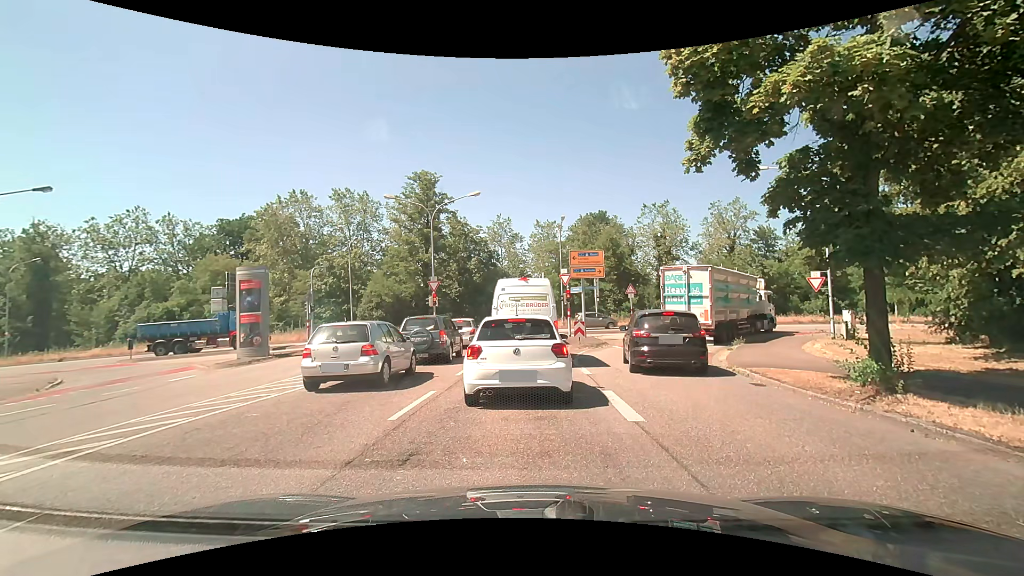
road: unclassified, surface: asphalt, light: Day
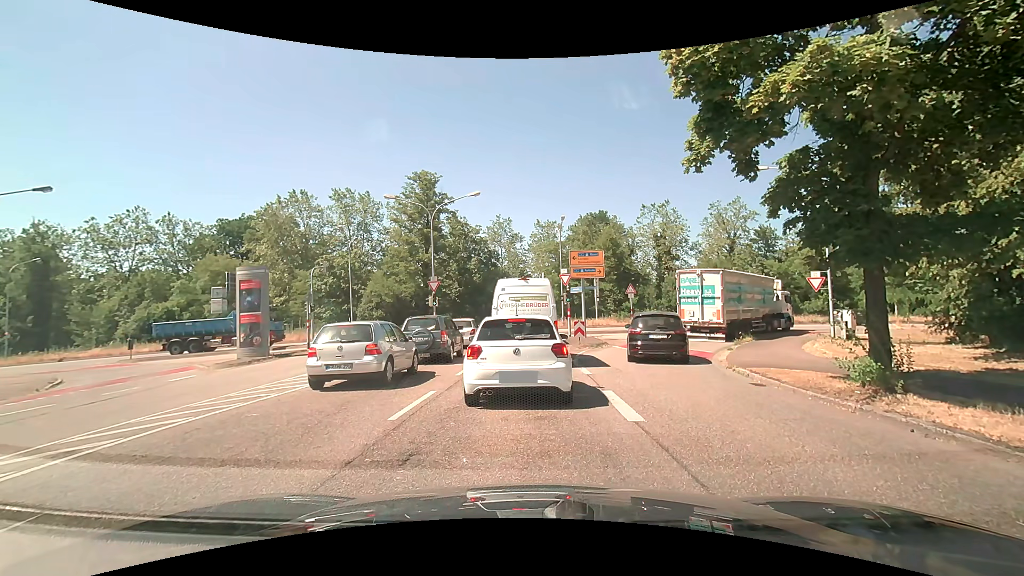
(0.0, 0.0) m; 0°
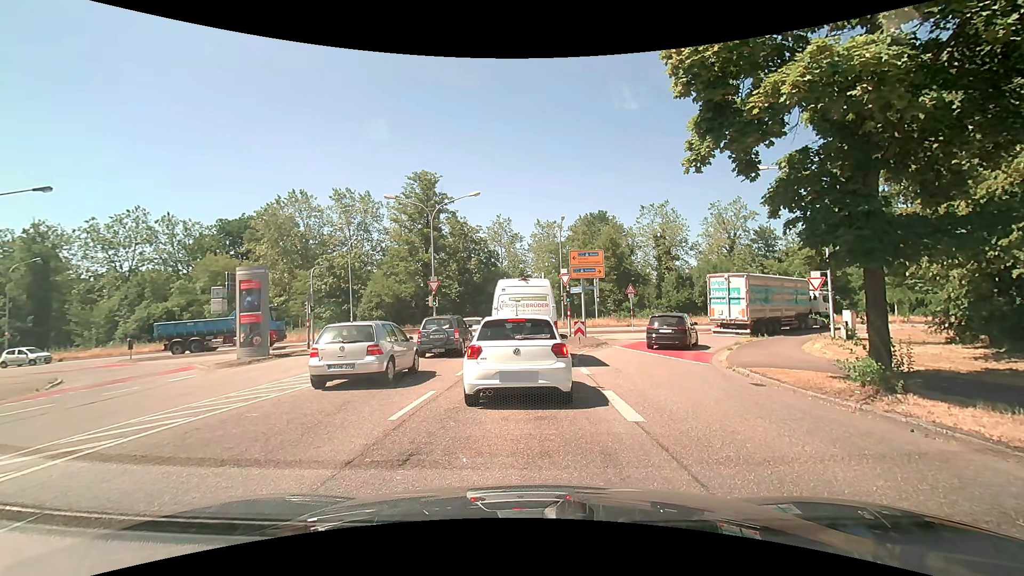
(0.0, 0.0) m; 0°
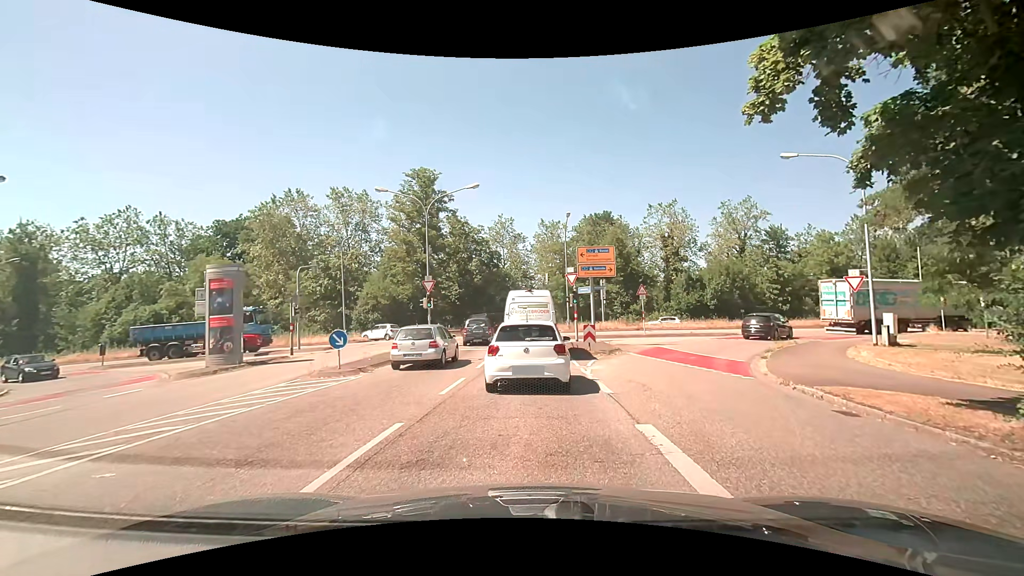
(0.0, +2.9) m; 0°
(0, +10) (0, +20) (0, +30) (-1, +40) (-5, +49) (-14, +53) (-24, +54) (-34, +53) (-44, +52) (-53, +51) m
